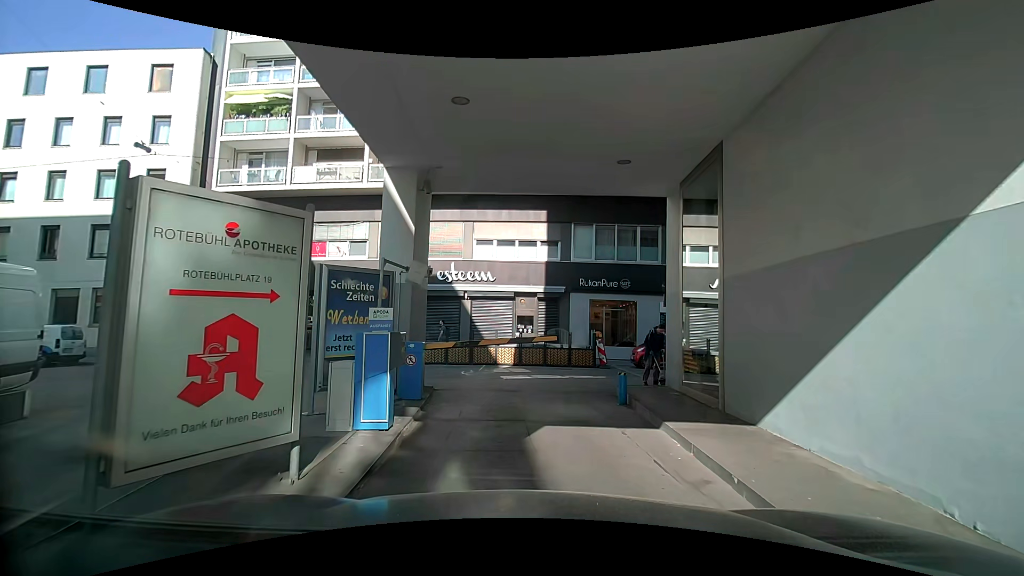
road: service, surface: asphalt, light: Day
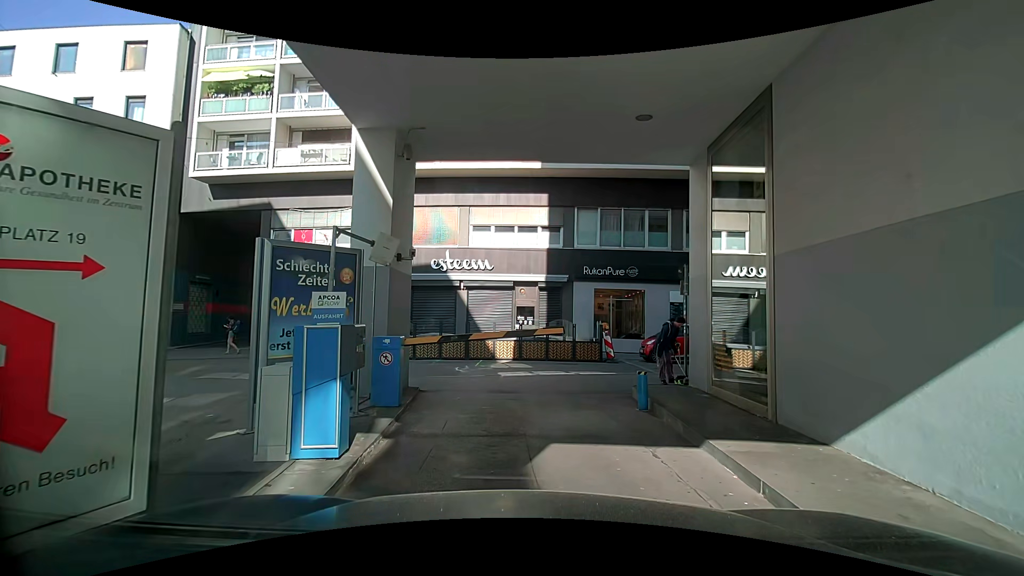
(0.0, +1.6) m; +1°
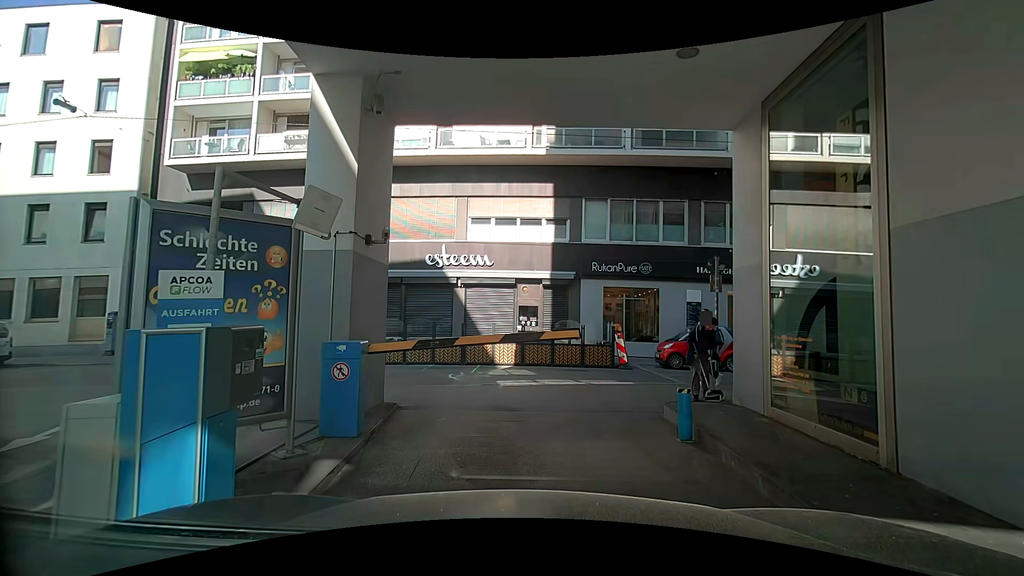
(0.0, +1.9) m; 0°
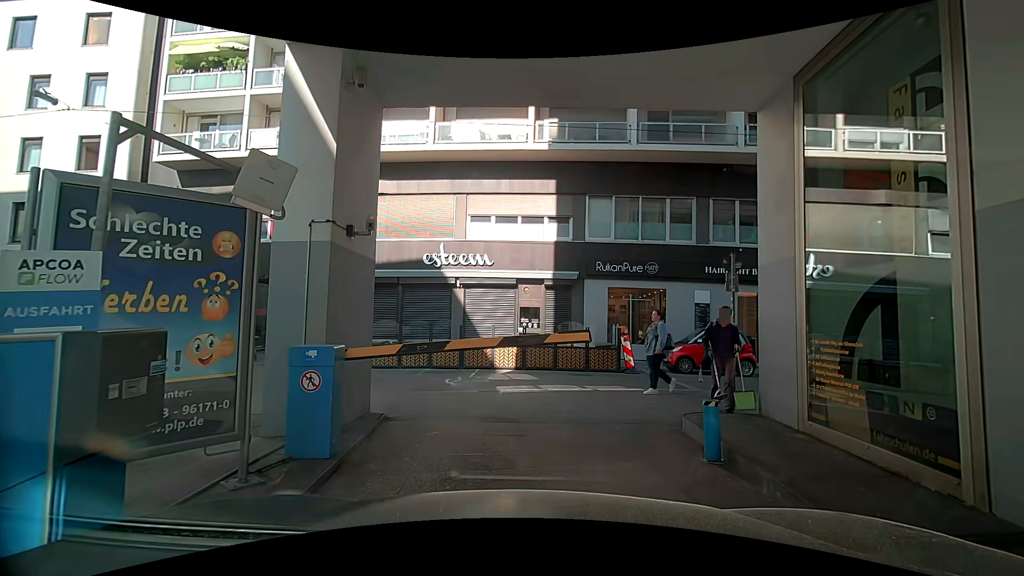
(0.0, +0.8) m; 0°
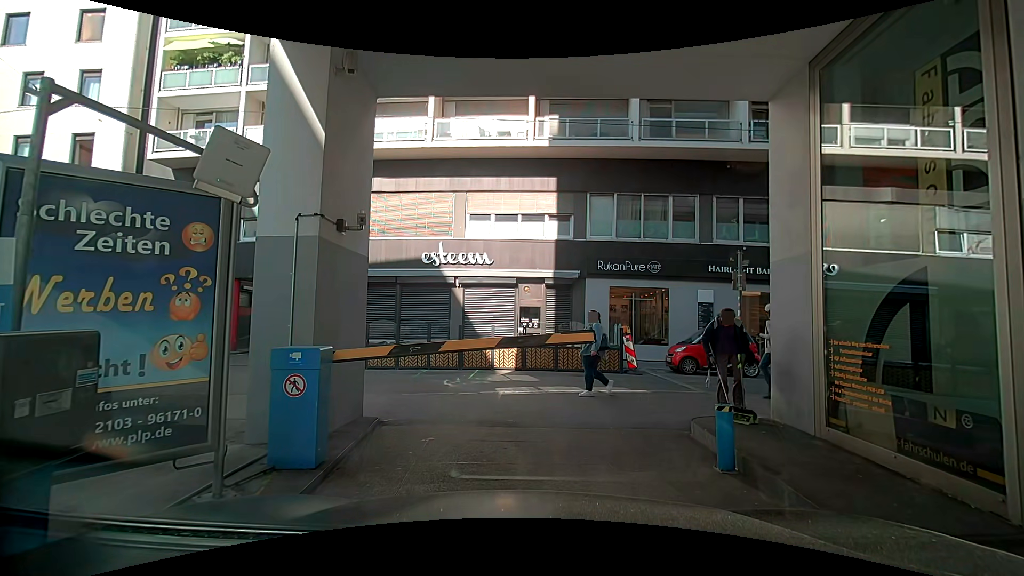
(0.0, +0.3) m; 0°
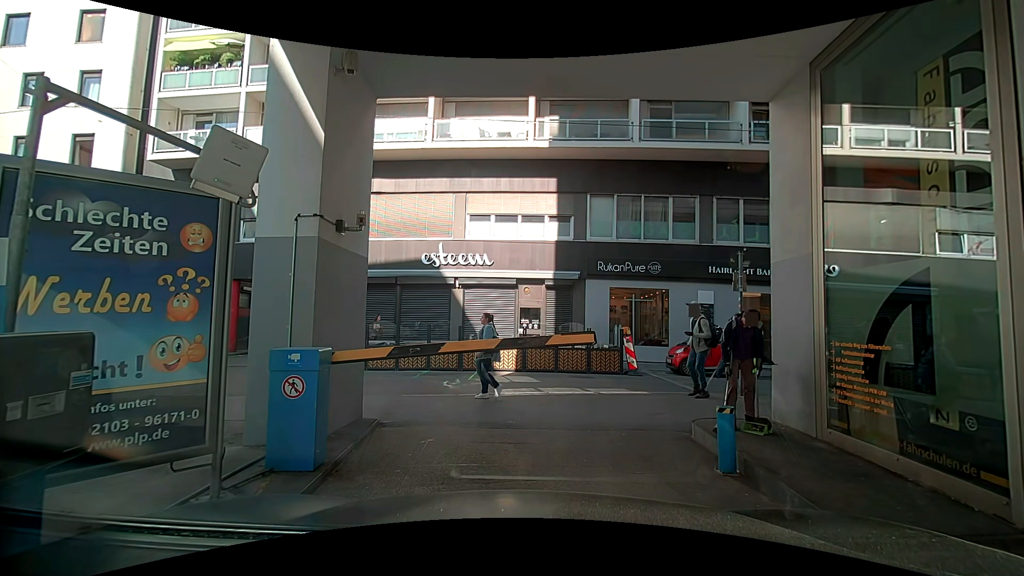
(0.0, +0.1) m; 0°
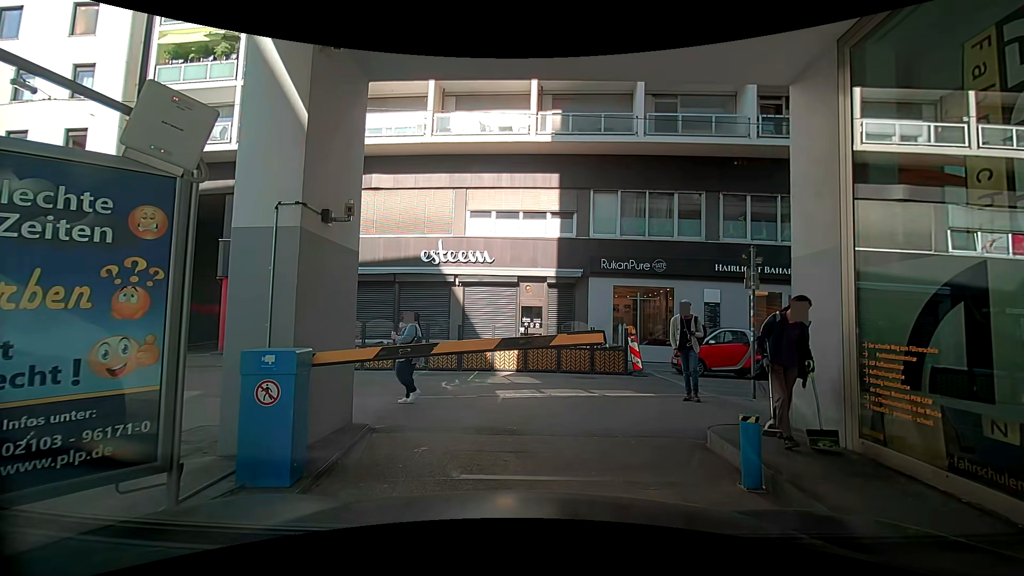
(0.0, +0.5) m; 0°
